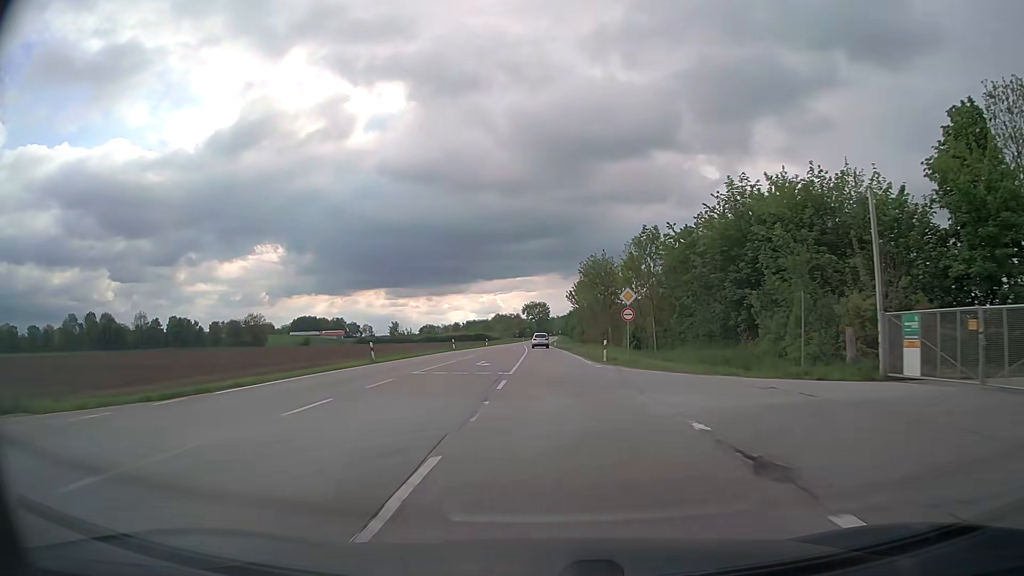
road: secondary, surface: asphalt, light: Day
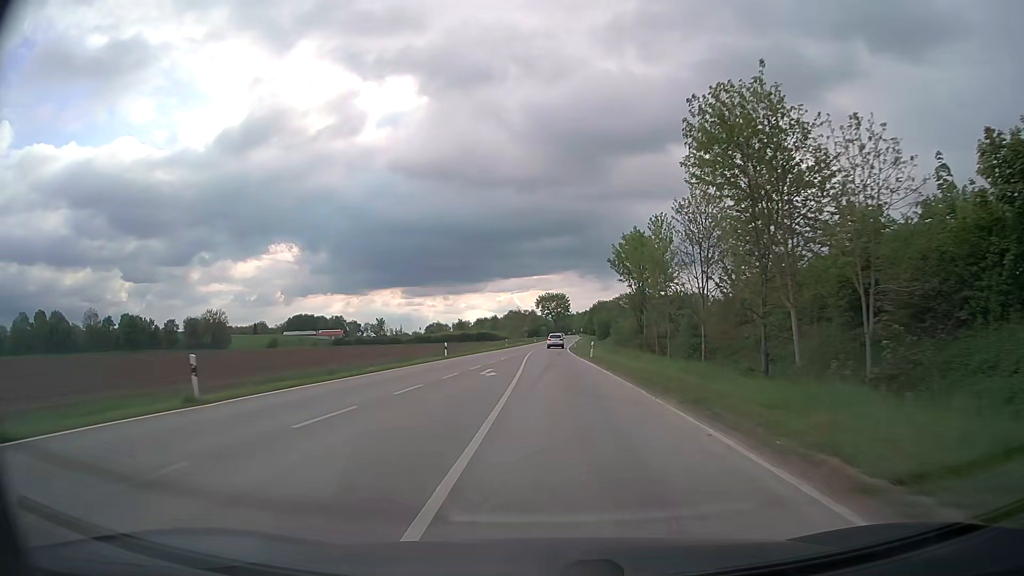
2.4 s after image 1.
(-0.2, +48.5) m; -1°
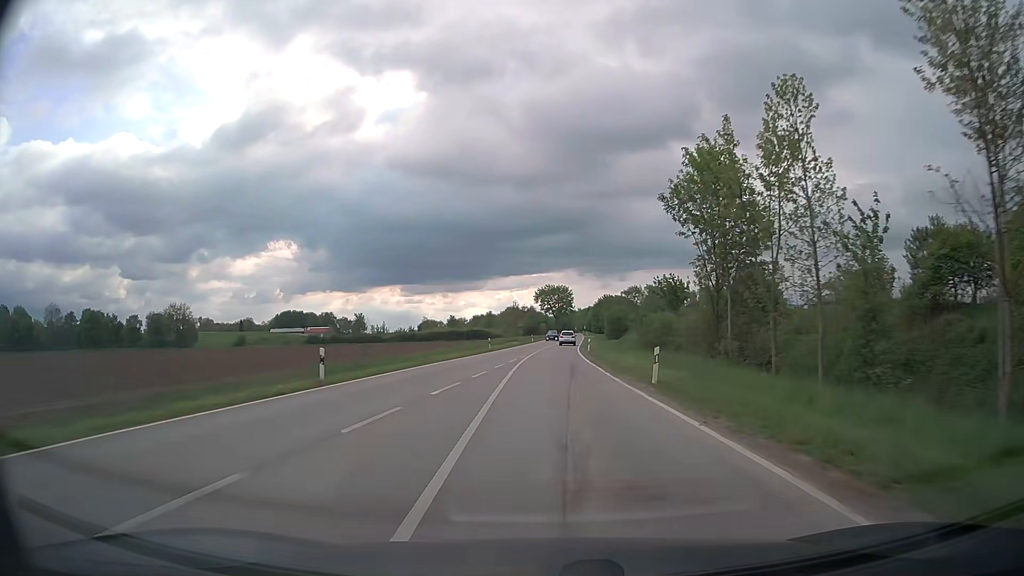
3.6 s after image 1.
(-0.1, +24.4) m; 0°
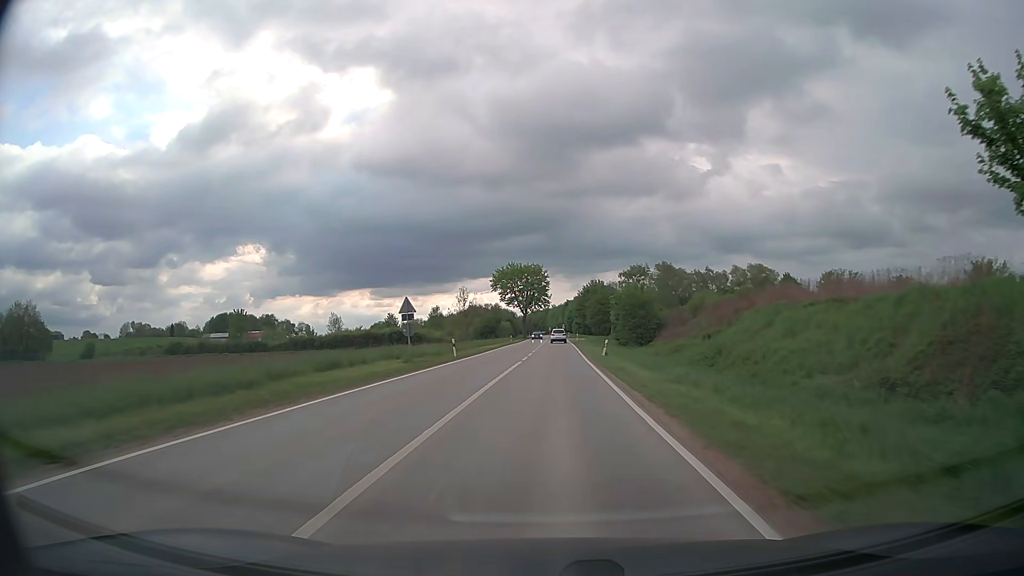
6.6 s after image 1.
(+1.7, +61.6) m; +2°
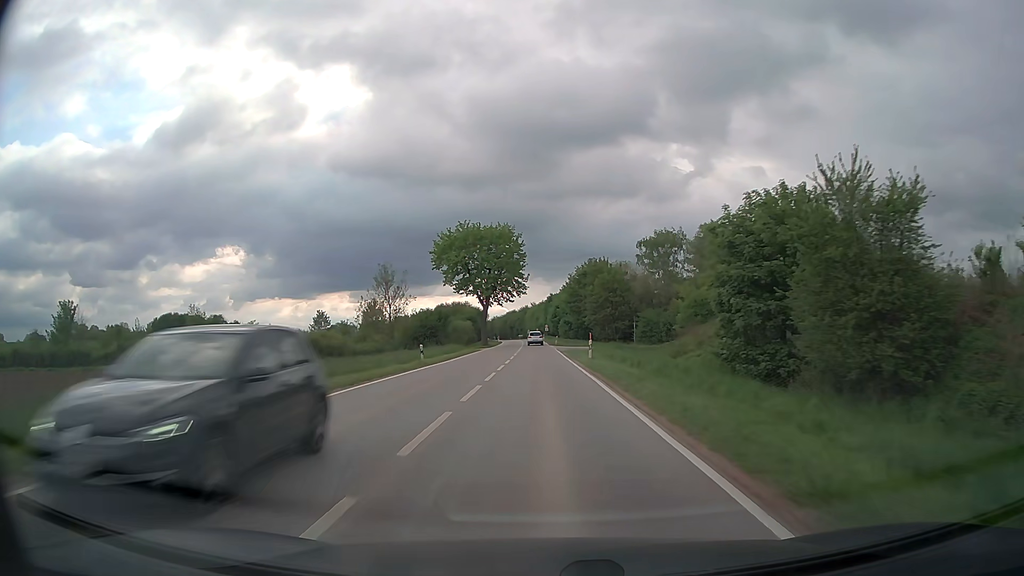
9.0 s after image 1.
(+0.9, +49.7) m; +2°
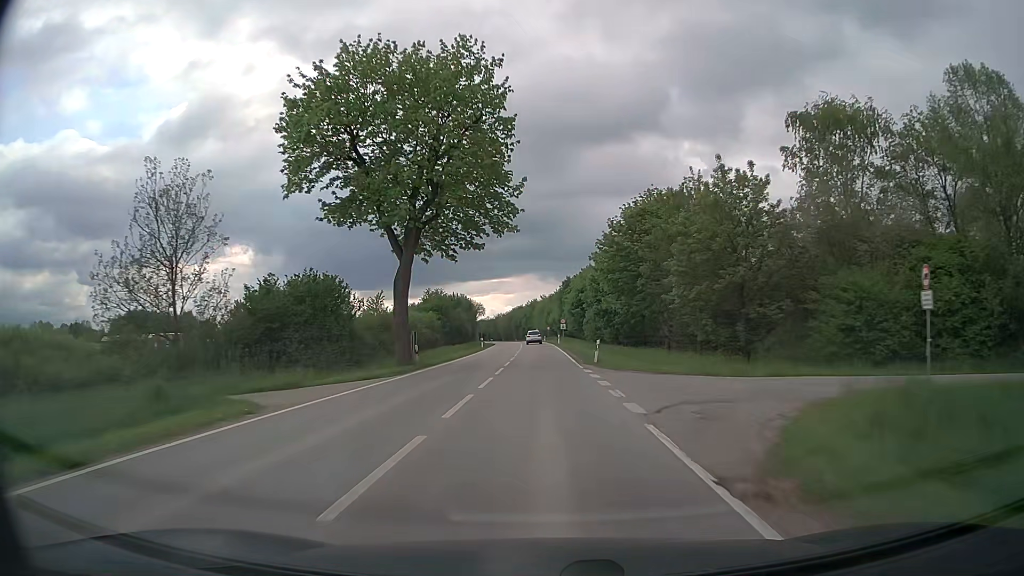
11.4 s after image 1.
(-0.4, +49.9) m; -1°
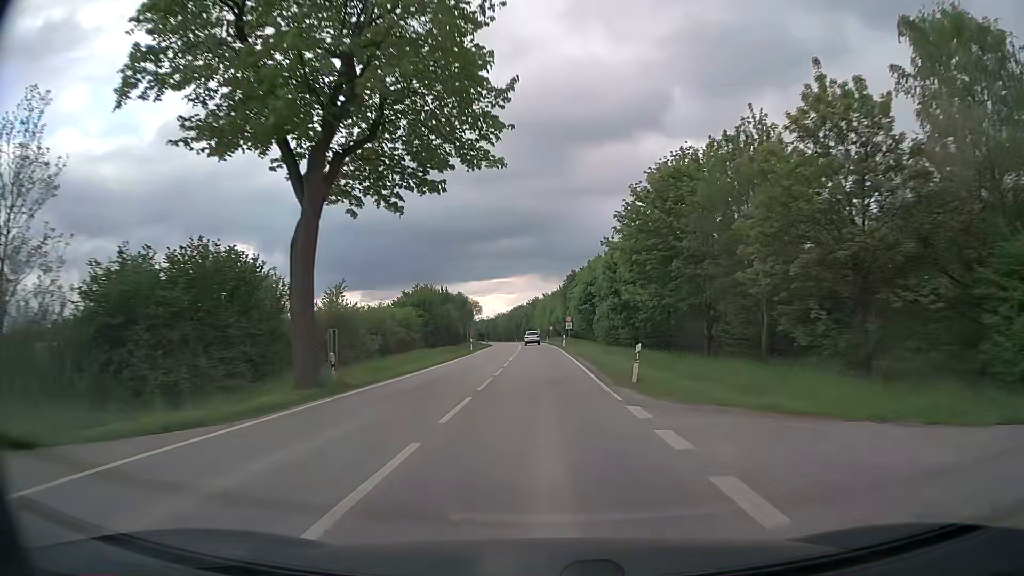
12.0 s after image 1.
(0.0, +12.5) m; 0°
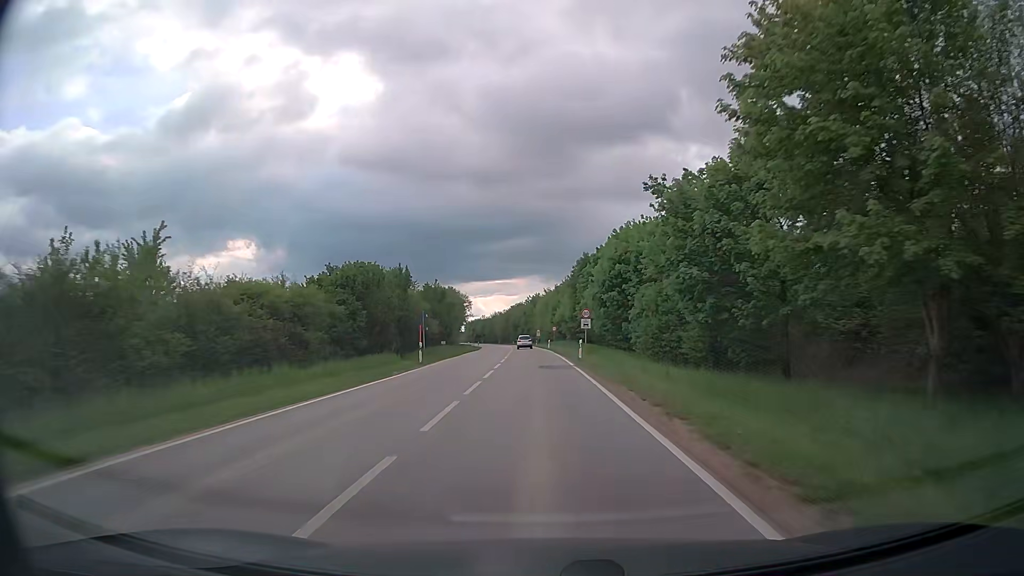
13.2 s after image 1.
(-0.1, +25.0) m; 0°
(0, +10) (0, +20) (0, +30) (0, +40) (-1, +50) (-1, +60) (-1, +70) (-2, +80) (-2, +90) (-2, +100) m
